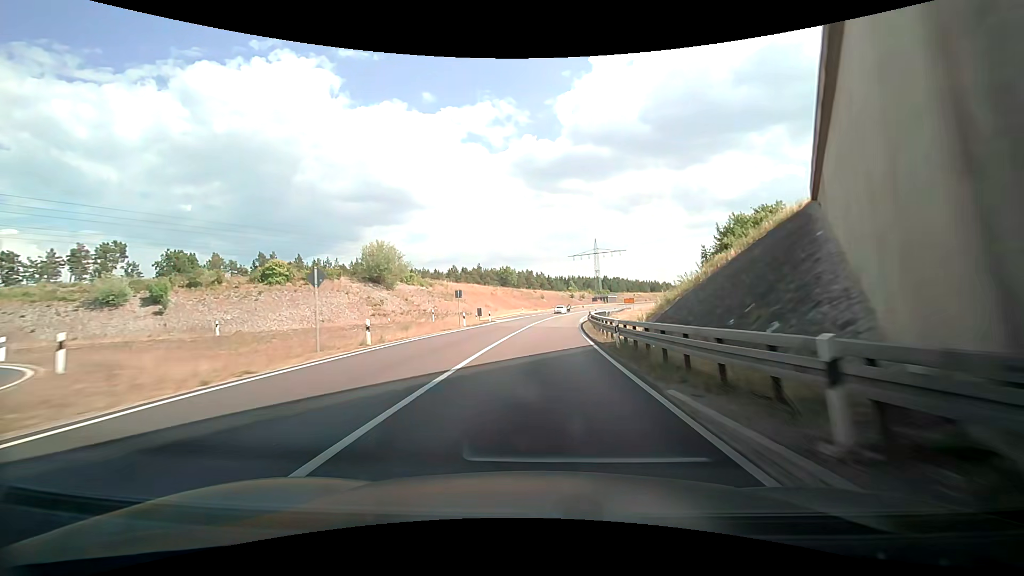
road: trunk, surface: asphalt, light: Day
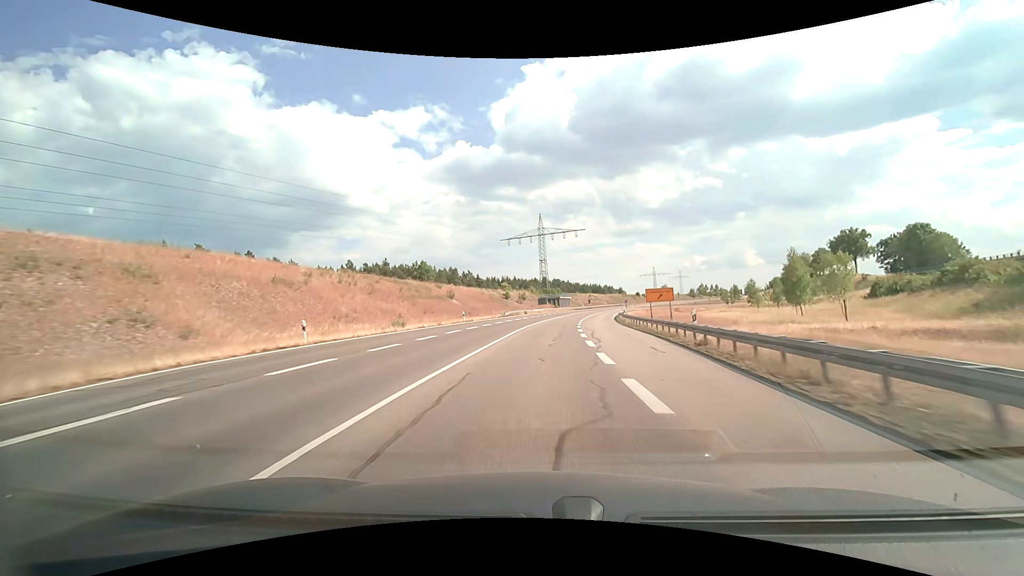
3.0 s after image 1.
(+5.7, +68.3) m; +9°
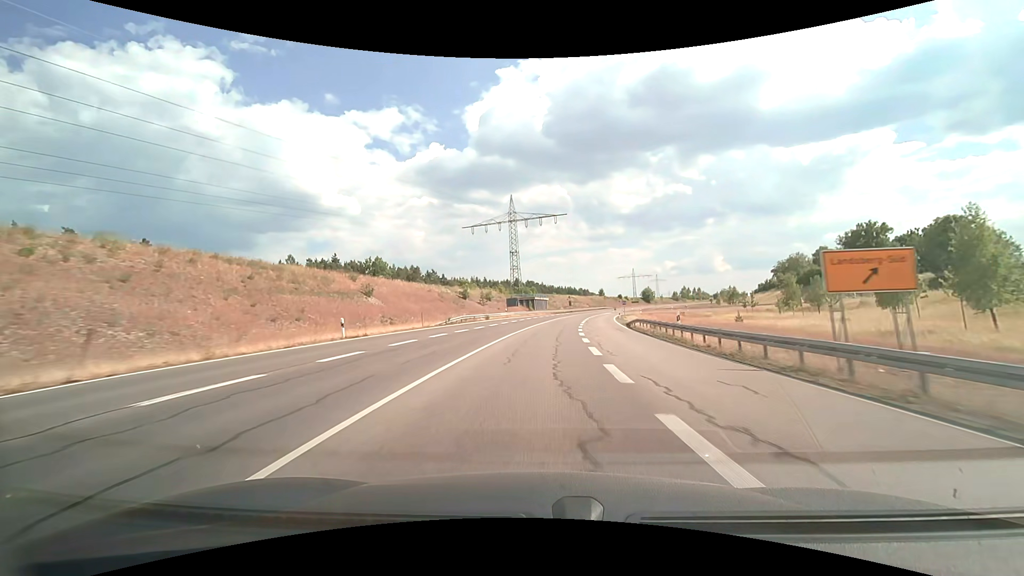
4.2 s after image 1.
(+0.7, +27.4) m; +3°
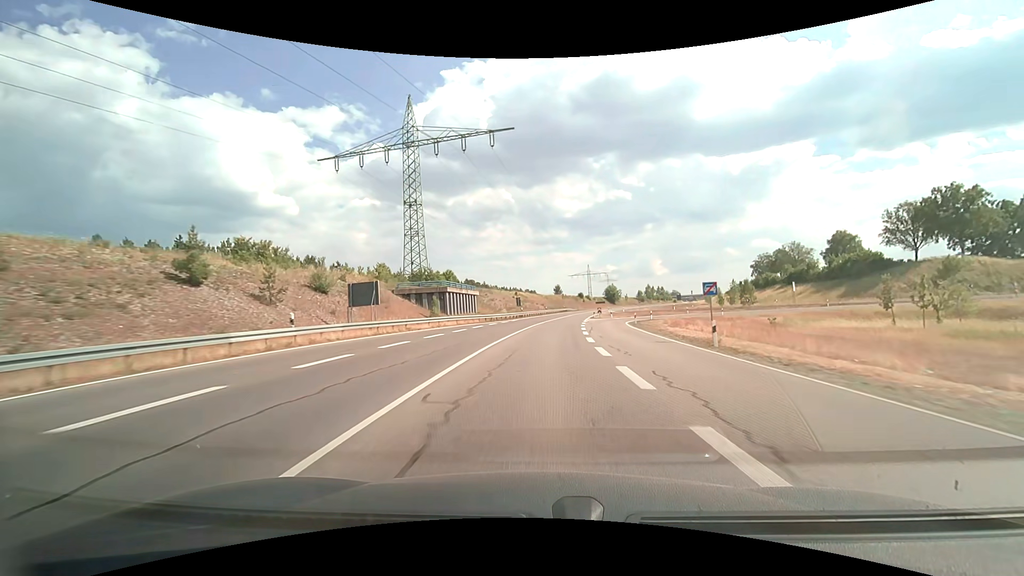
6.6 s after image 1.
(+2.9, +54.9) m; +6°
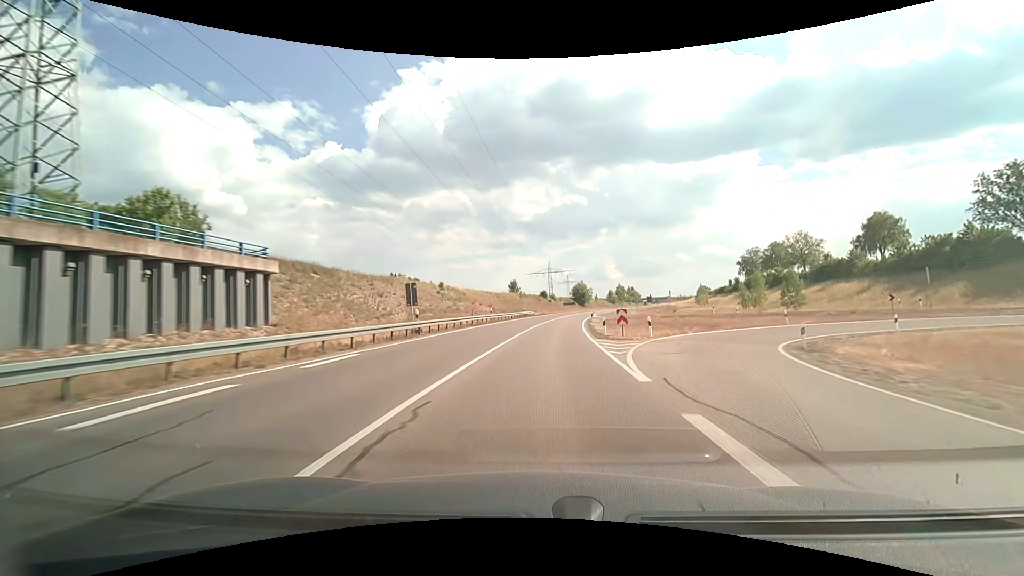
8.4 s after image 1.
(+1.8, +41.5) m; +5°
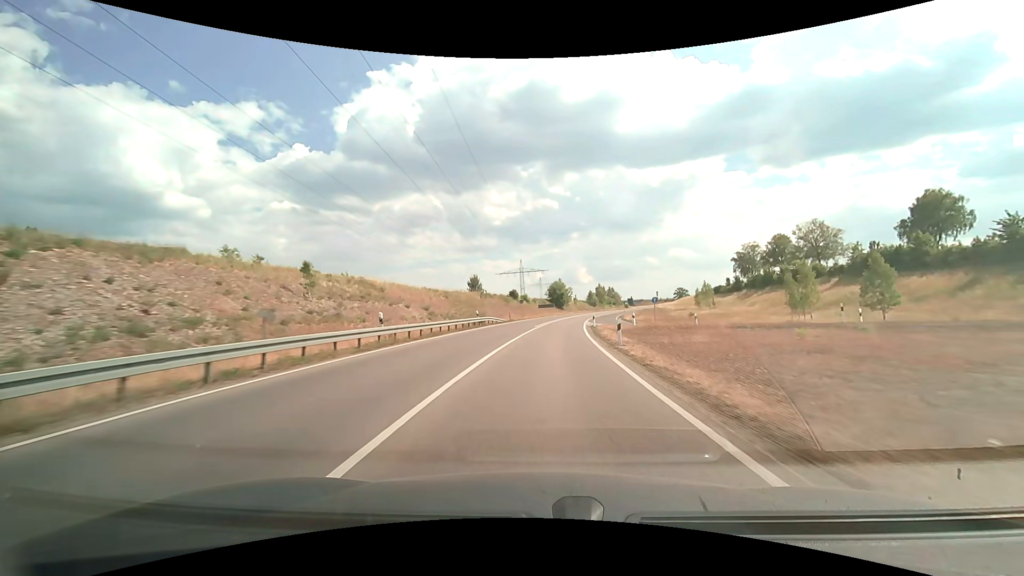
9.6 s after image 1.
(+0.9, +27.6) m; +3°
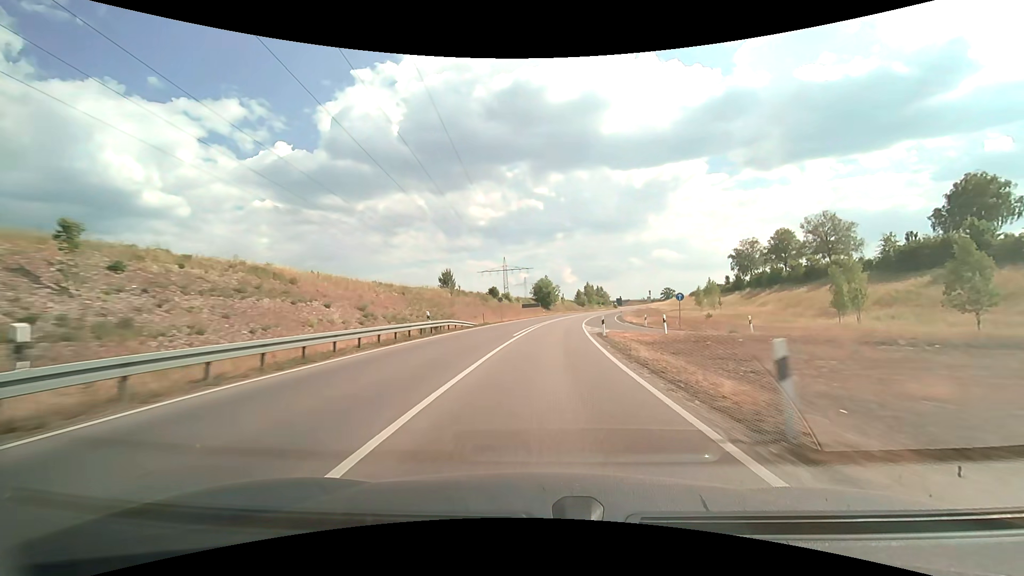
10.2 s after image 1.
(+0.2, +13.8) m; +2°
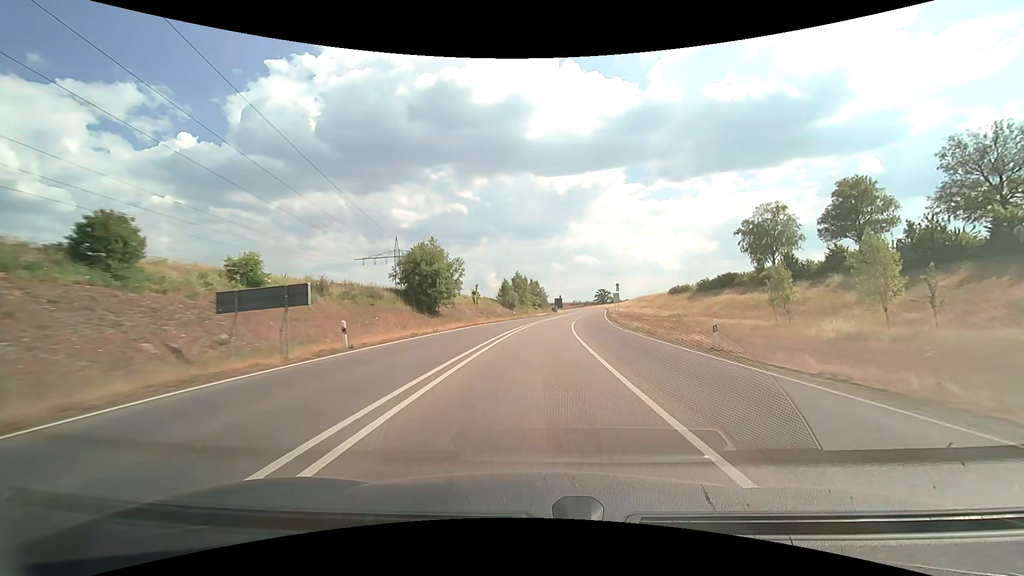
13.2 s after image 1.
(+5.1, +69.3) m; +9°
(0, +10) (0, +20) (+1, +30) (+1, +40) (+2, +50) (+3, +60) (+4, +70) (+6, +80) (+7, +90) (+9, +99) m
